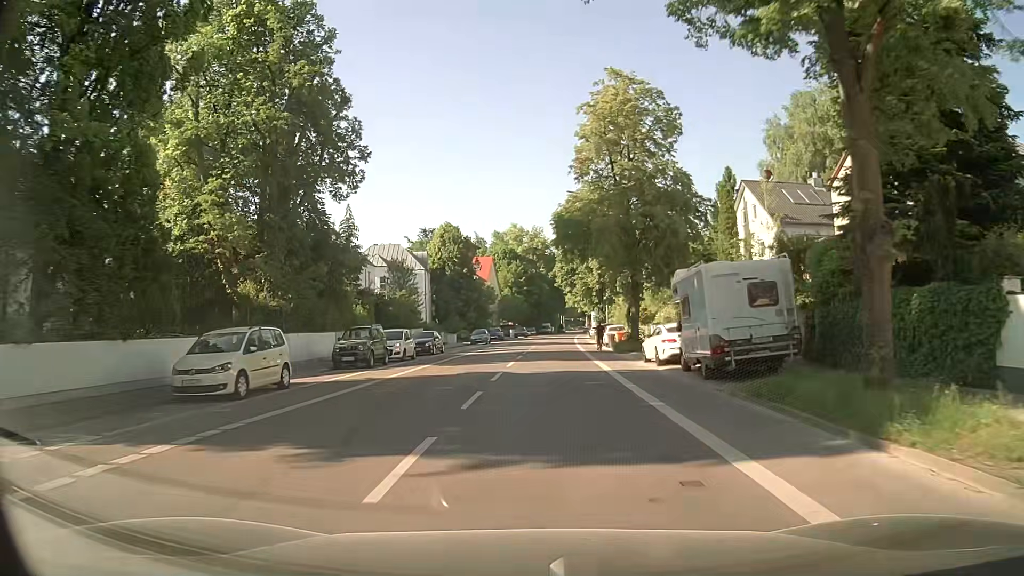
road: secondary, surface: asphalt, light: Day
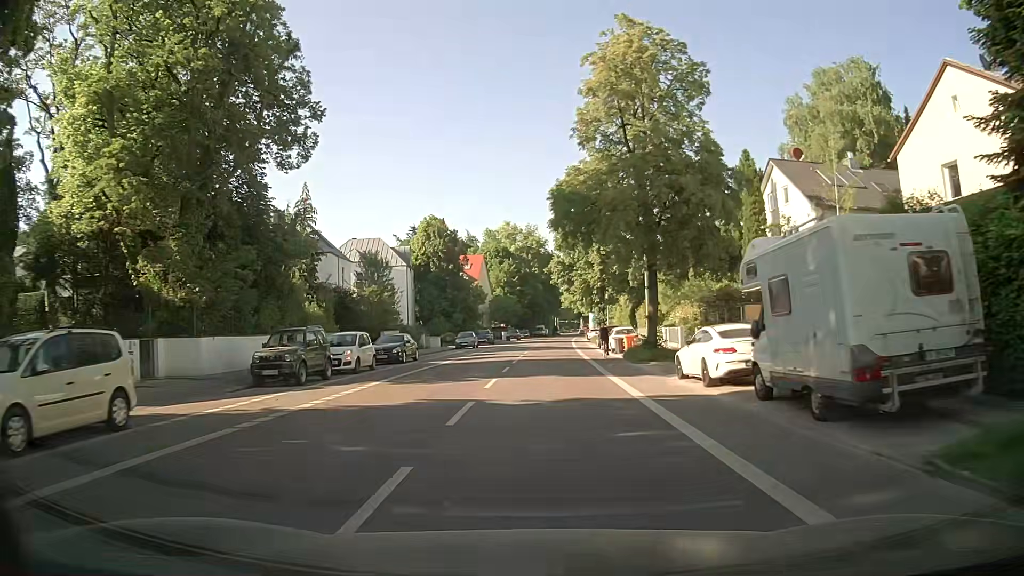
(0.0, +7.4) m; +1°
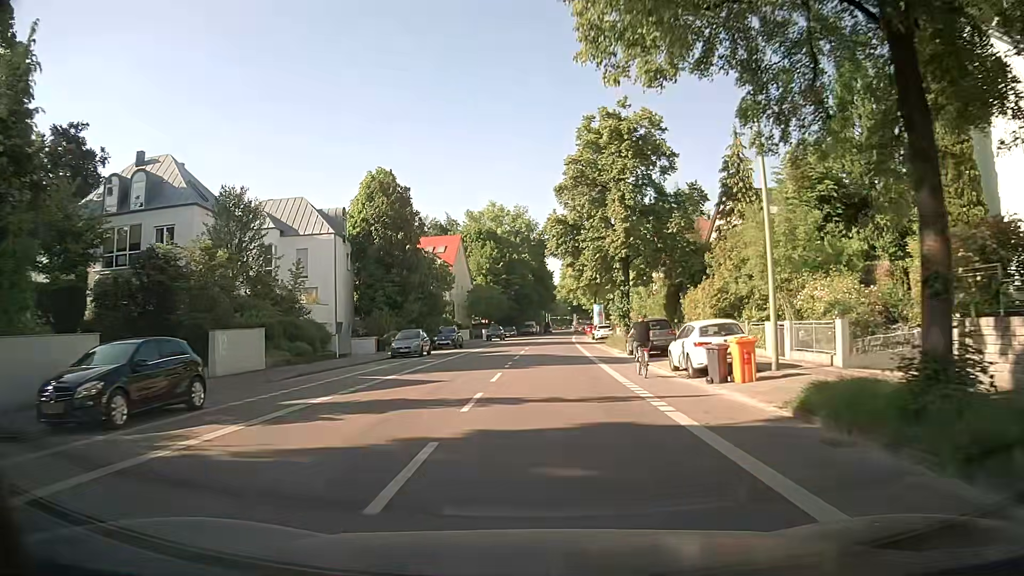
(+0.2, +22.7) m; 0°
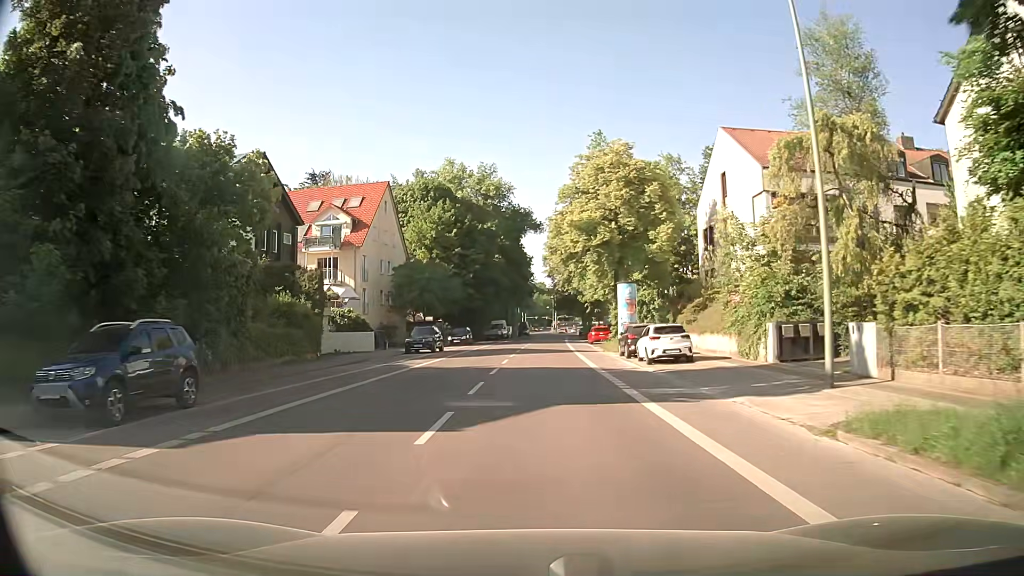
(+0.8, +38.8) m; +2°
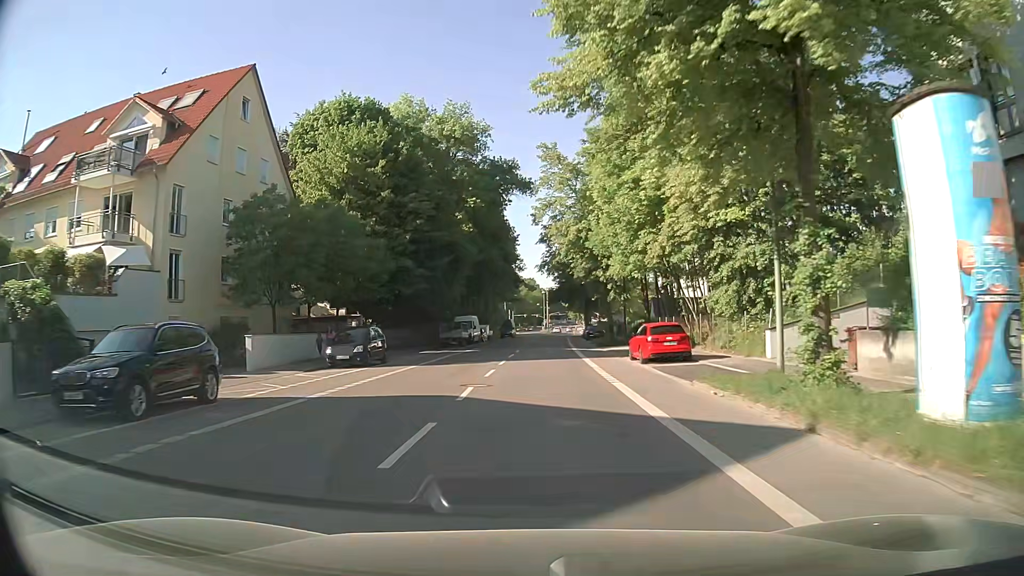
(+0.3, +31.3) m; +1°
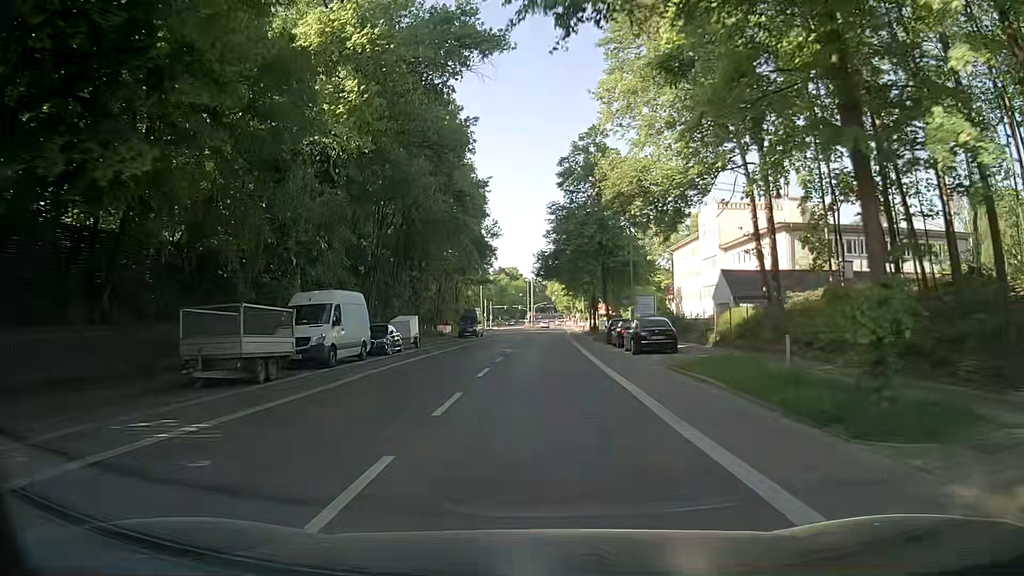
(+0.2, +38.5) m; +1°
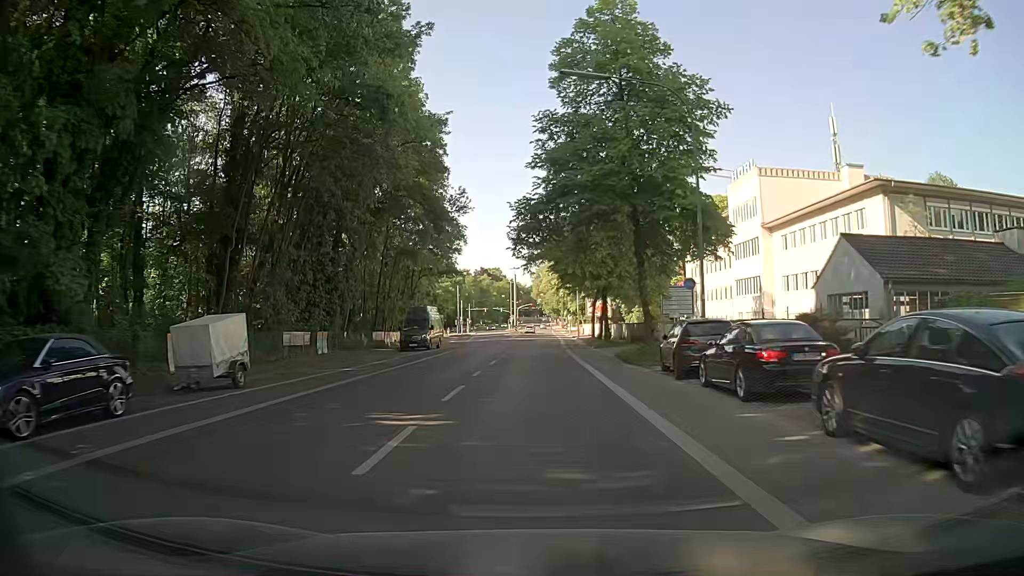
(+0.4, +22.1) m; +1°
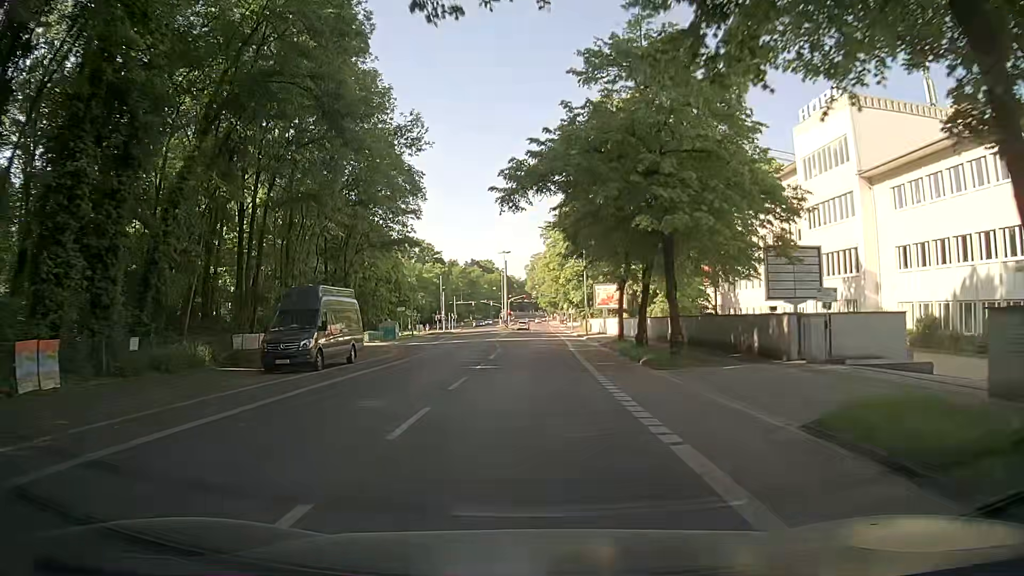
(+0.3, +21.8) m; +1°
(0, +10) (0, +20) (0, +30) (0, +40) (0, +50) (0, +60) (0, +70) (+1, +80) (+1, +90) (+1, +100) m
